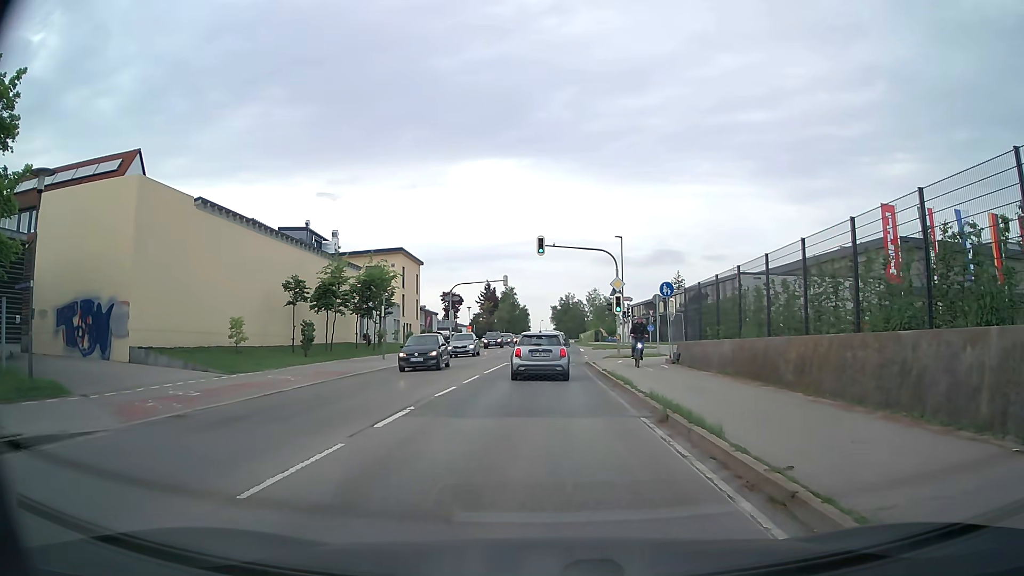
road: secondary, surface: asphalt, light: Day
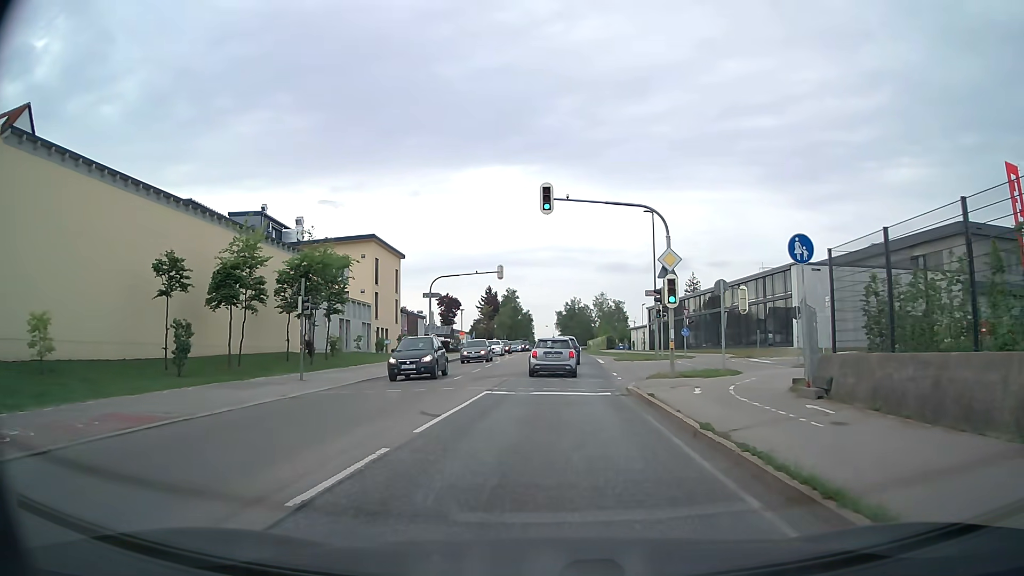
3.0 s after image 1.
(0.0, +14.1) m; 0°
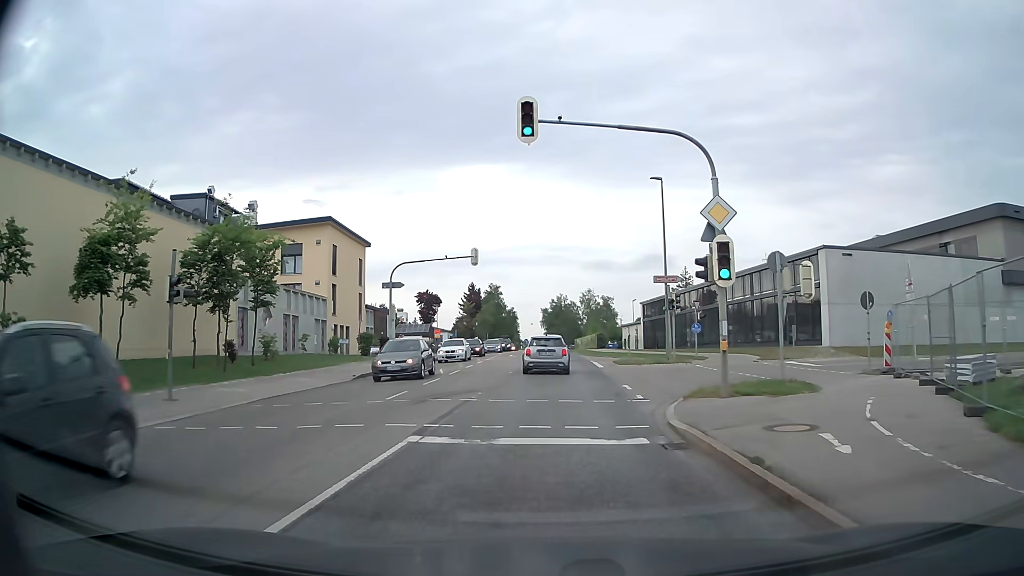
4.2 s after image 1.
(0.0, +8.3) m; +1°
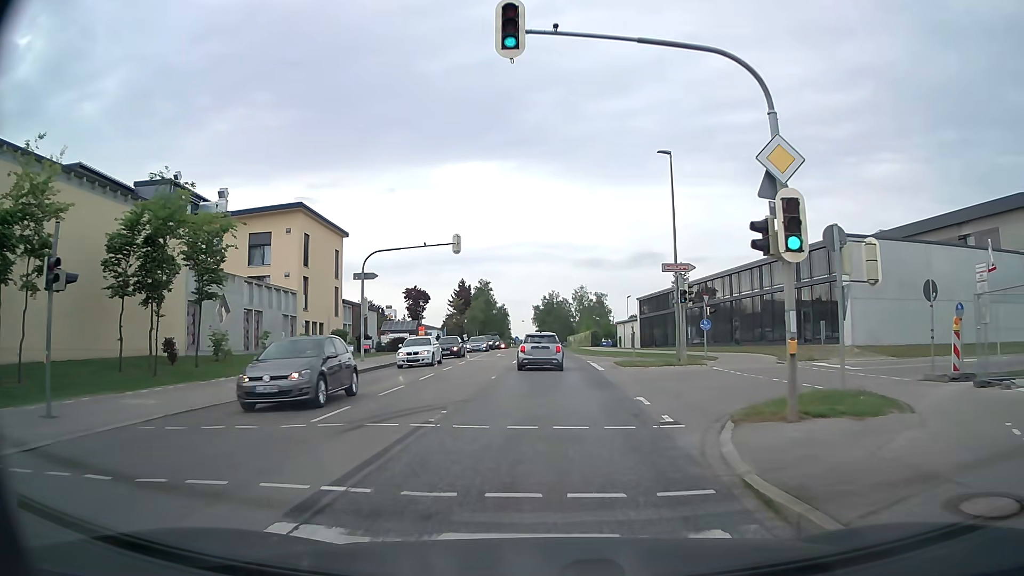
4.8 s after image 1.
(0.0, +4.6) m; 0°
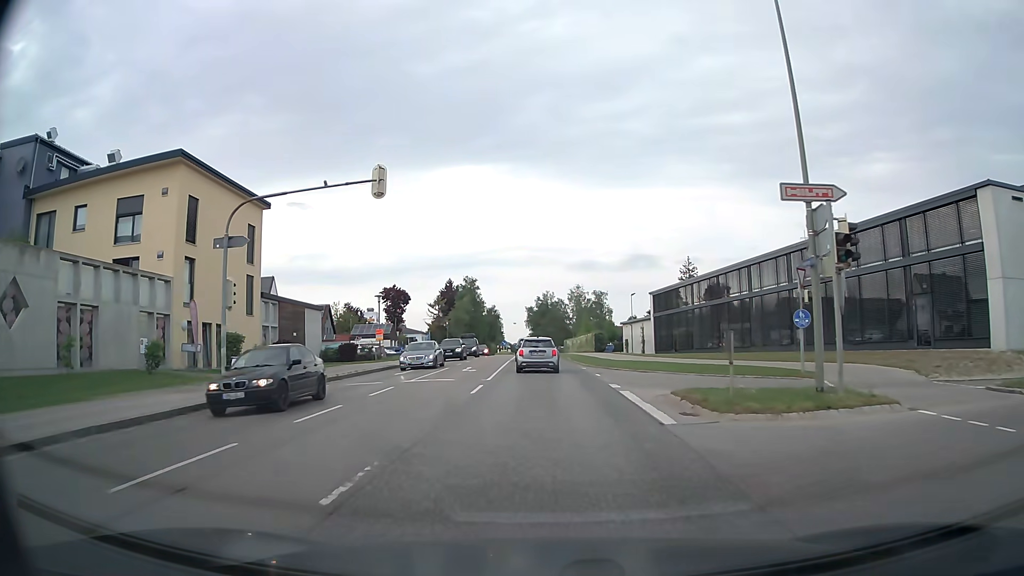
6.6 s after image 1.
(+0.2, +15.5) m; +1°
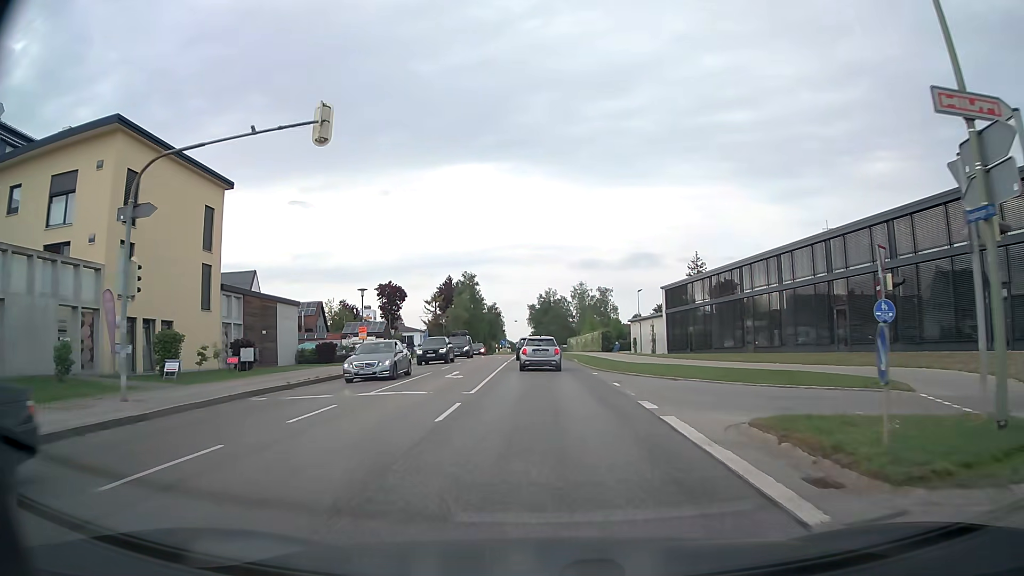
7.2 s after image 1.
(0.0, +5.8) m; 0°
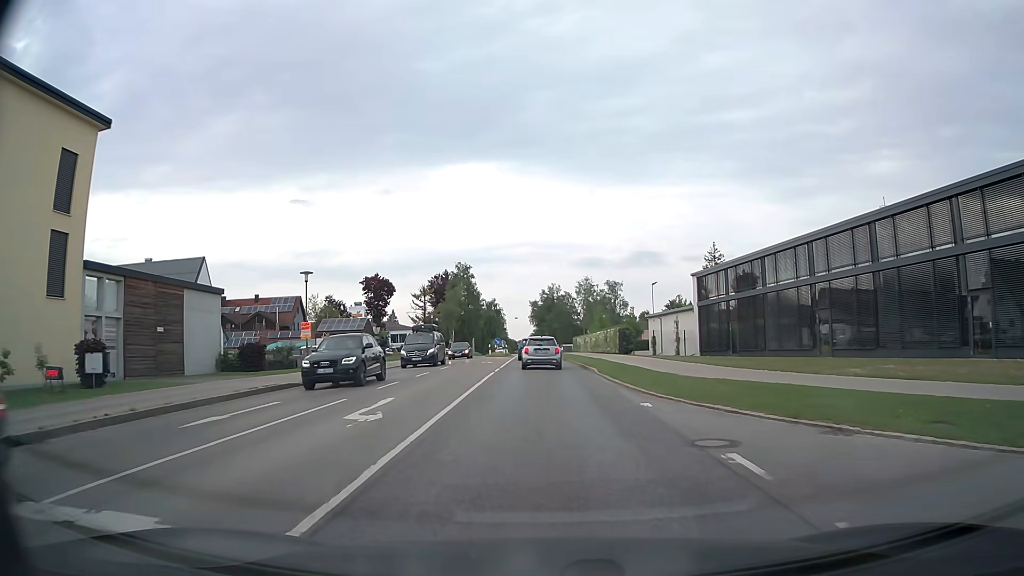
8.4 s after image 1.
(0.0, +12.4) m; 0°
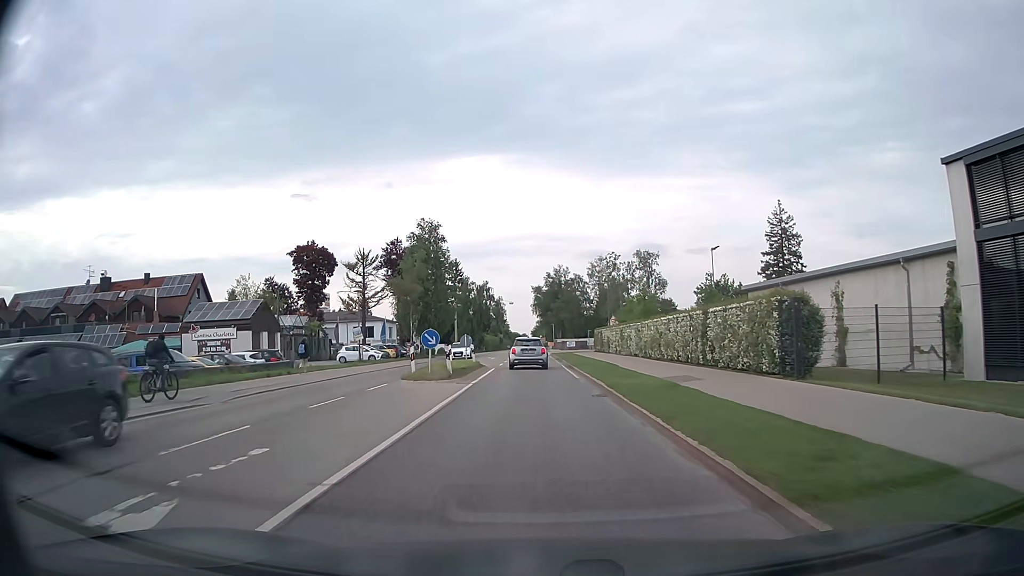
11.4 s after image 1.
(-0.2, +35.0) m; 0°
(0, +10) (0, +20) (0, +30) (-1, +40) (-1, +50) (-1, +60) (-1, +70) (-2, +80) (-2, +90) (-2, +100) m
